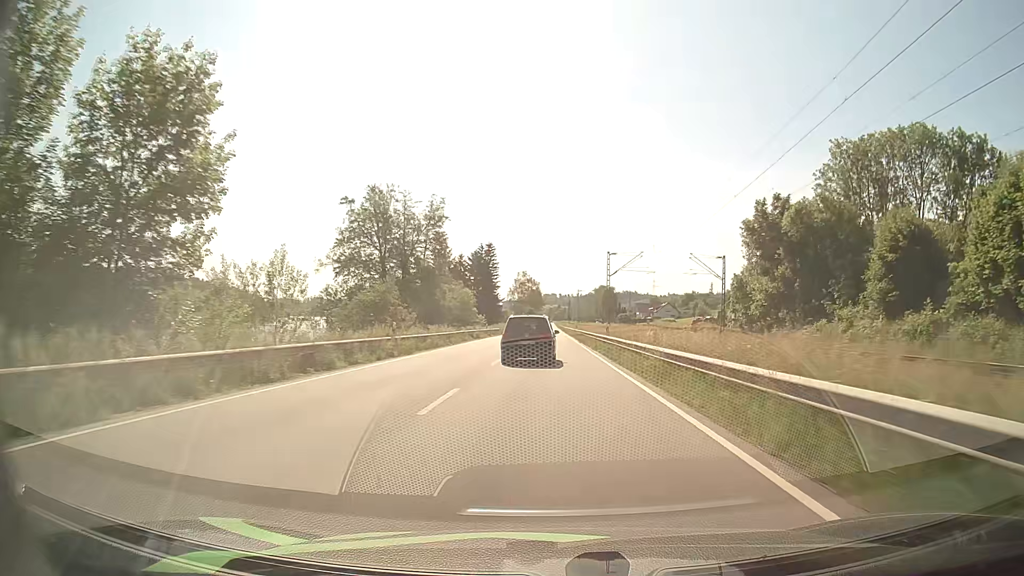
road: primary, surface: asphalt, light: Day
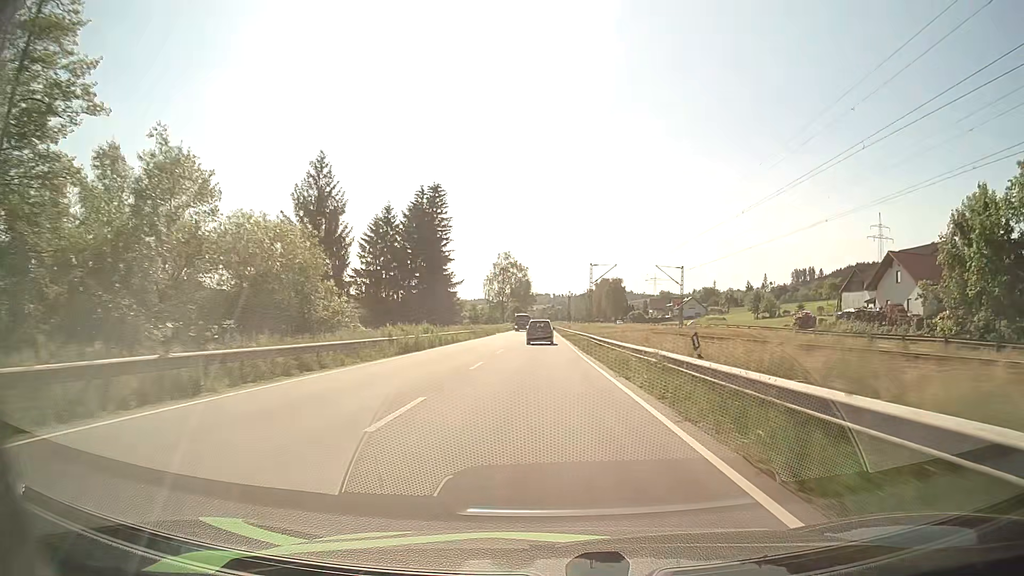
(+0.6, +62.1) m; +1°
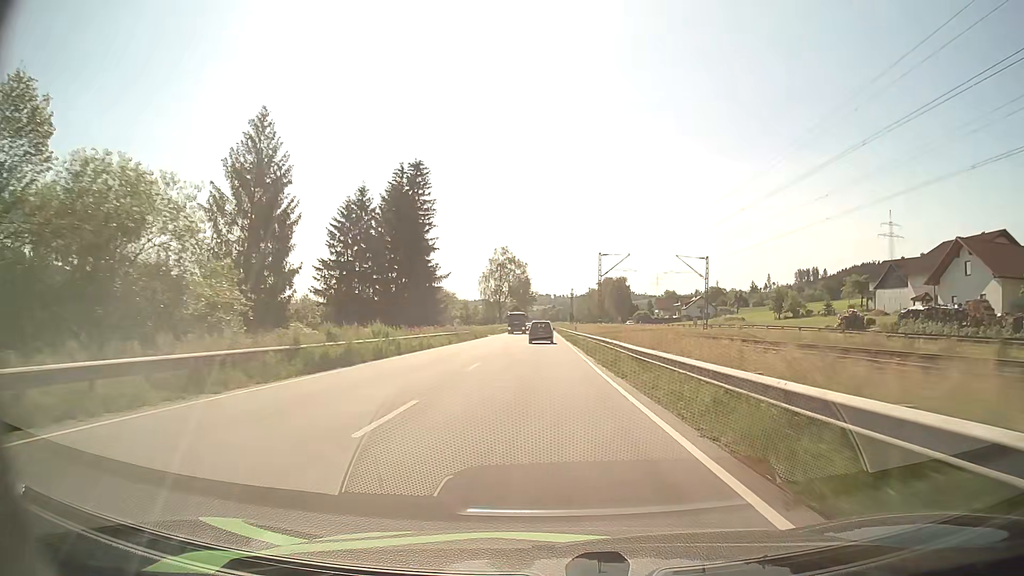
(-0.1, +12.5) m; 0°
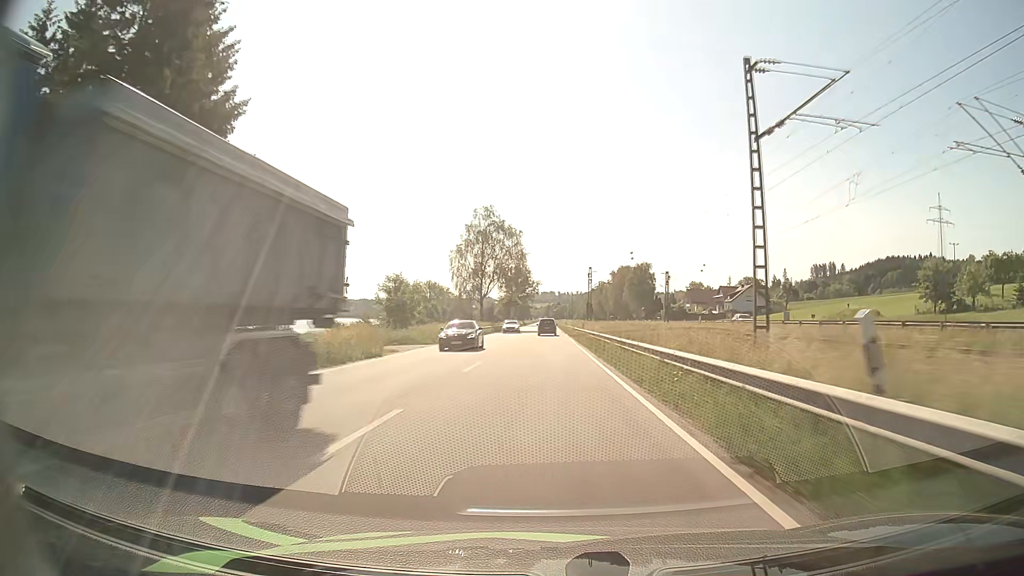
(-0.2, +50.2) m; 0°
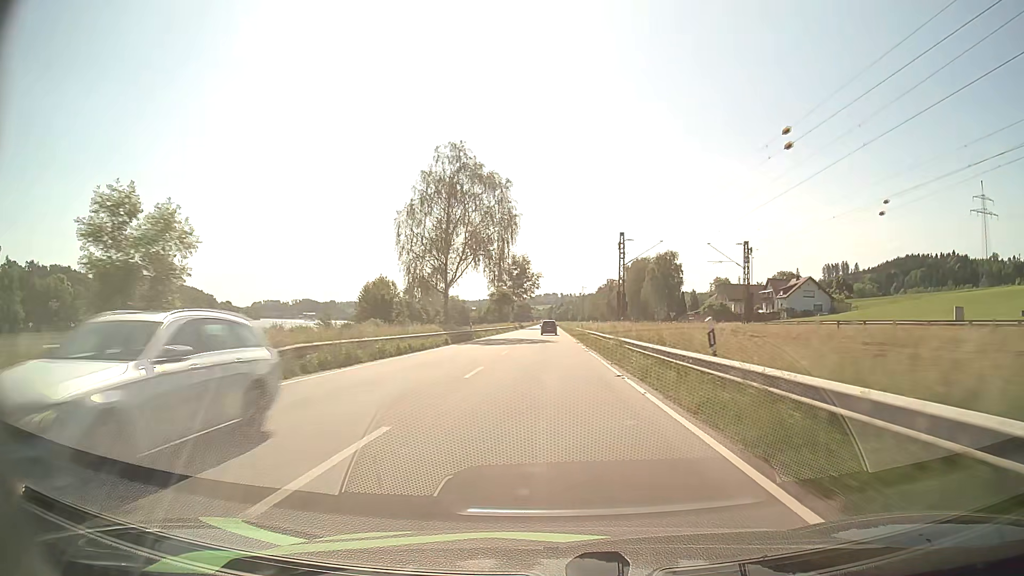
(-0.1, +38.0) m; 0°
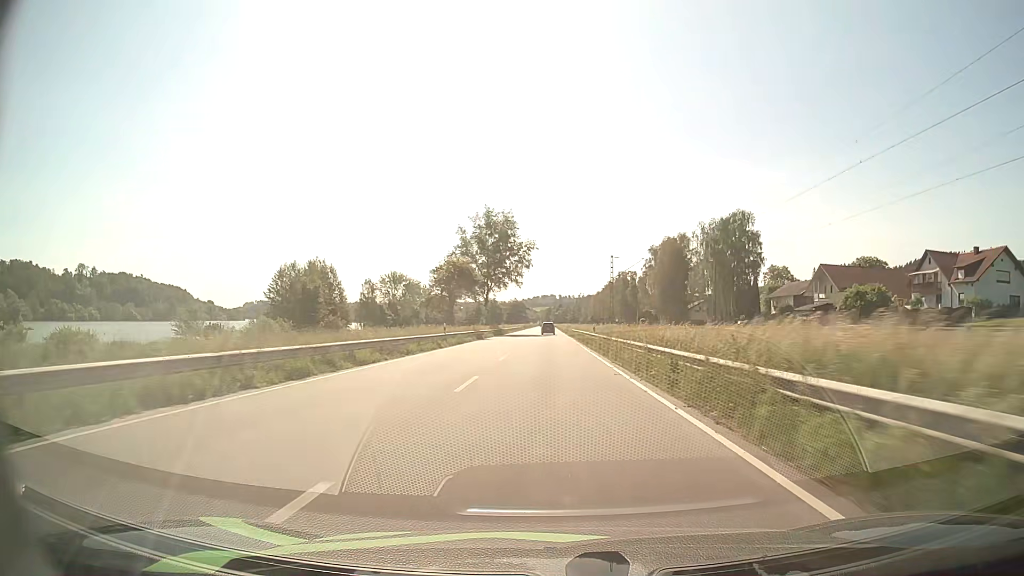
(+0.1, +63.6) m; 0°
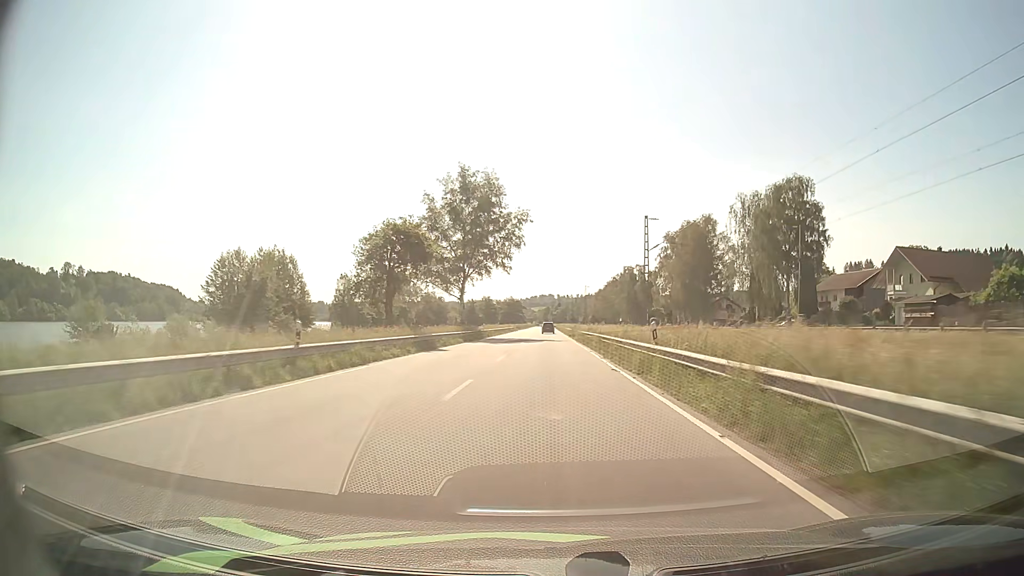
(+0.1, +25.5) m; 0°
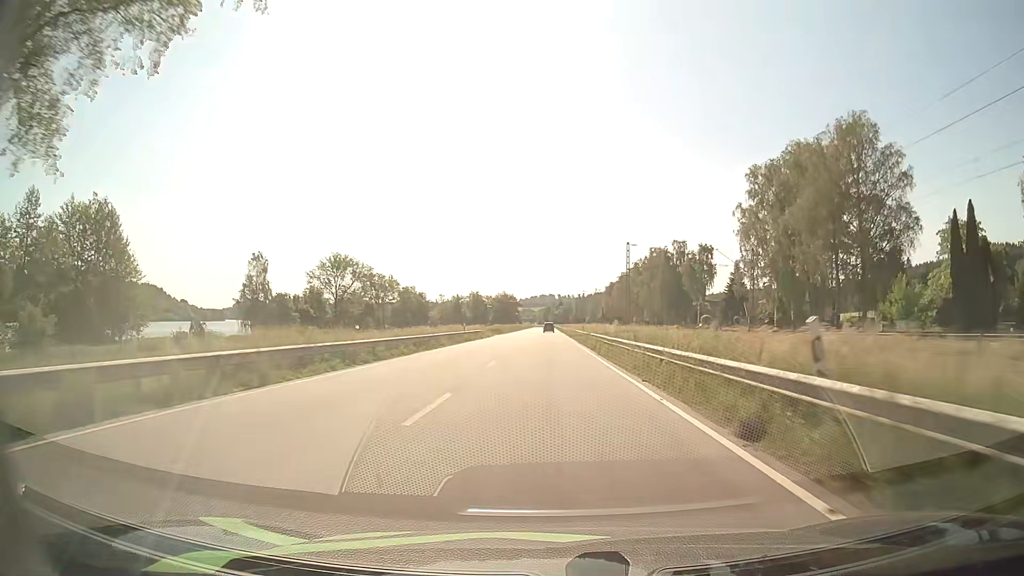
(0.0, +63.9) m; 0°
(0, +10) (0, +20) (0, +30) (0, +40) (0, +50) (0, +60) (0, +70) (-1, +80) (-1, +90) (-1, +100) m
